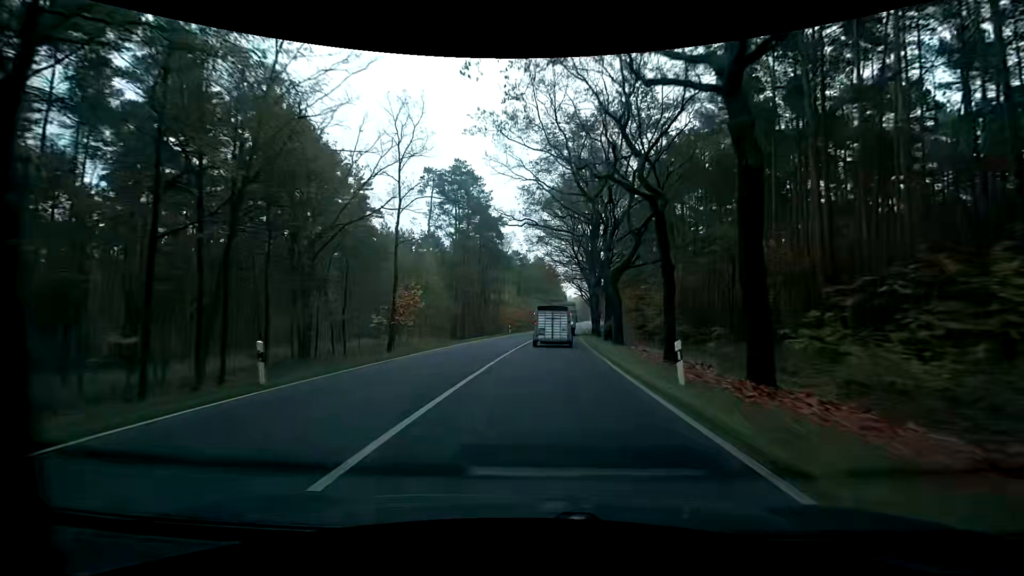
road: primary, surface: asphalt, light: Day
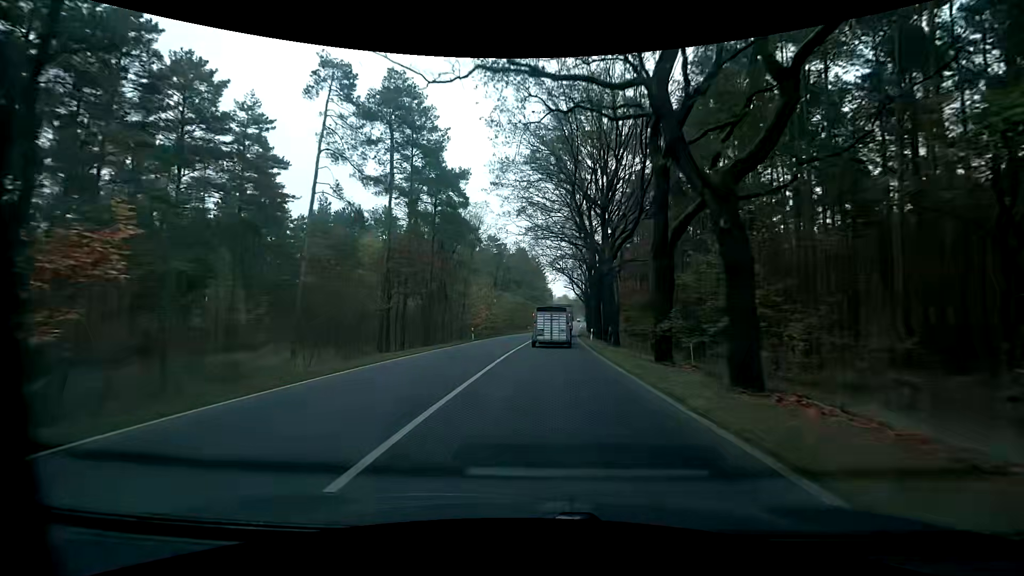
(+0.6, +22.1) m; +2°
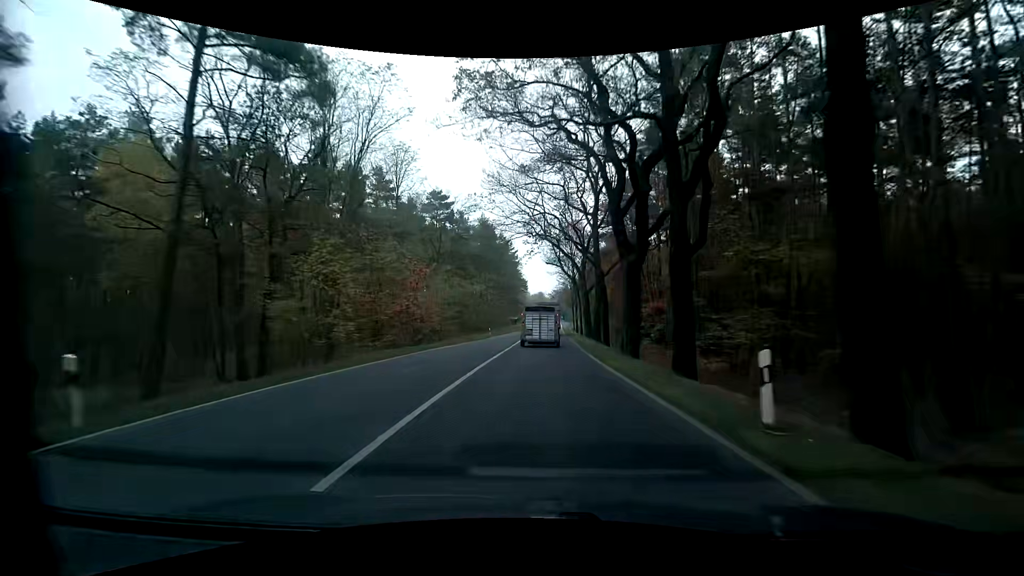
(+0.9, +33.4) m; +3°
(0, +10) (0, +20) (+1, +30) (+1, +40) (+1, +50) (+1, +60) (+2, +70) (+2, +80) (+2, +90) (+3, +100) m
